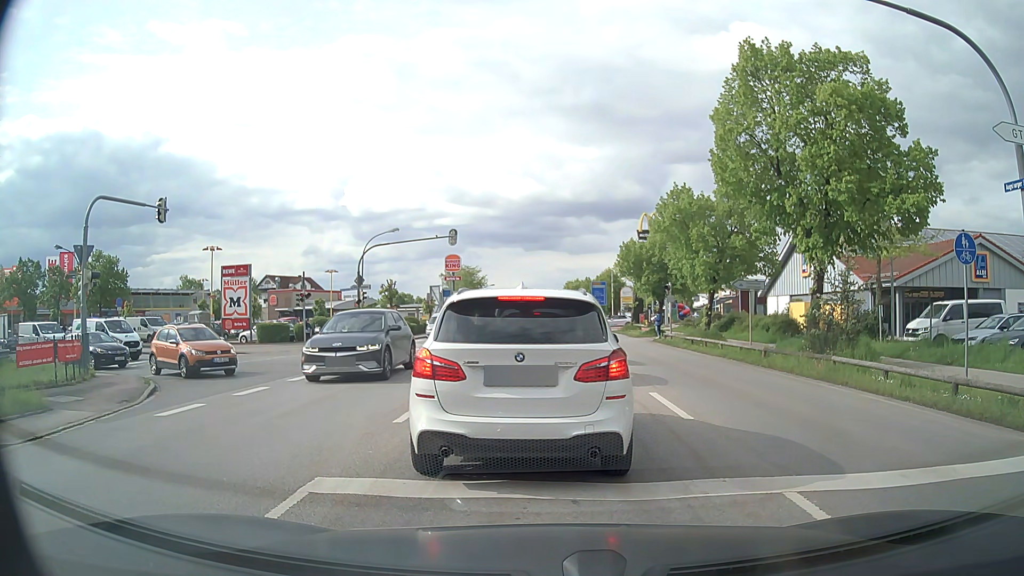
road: secondary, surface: asphalt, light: Day
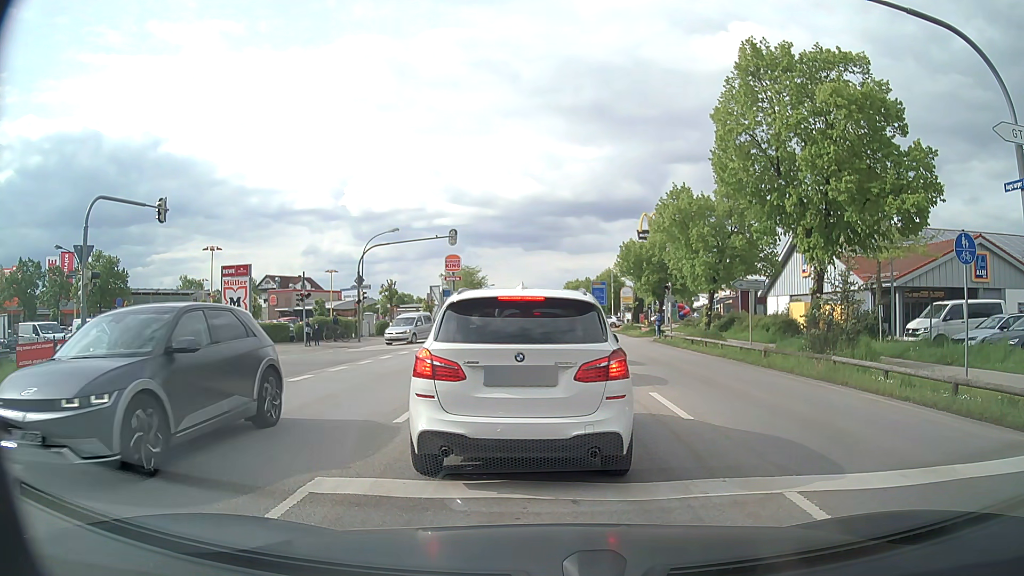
(0.0, 0.0) m; 0°
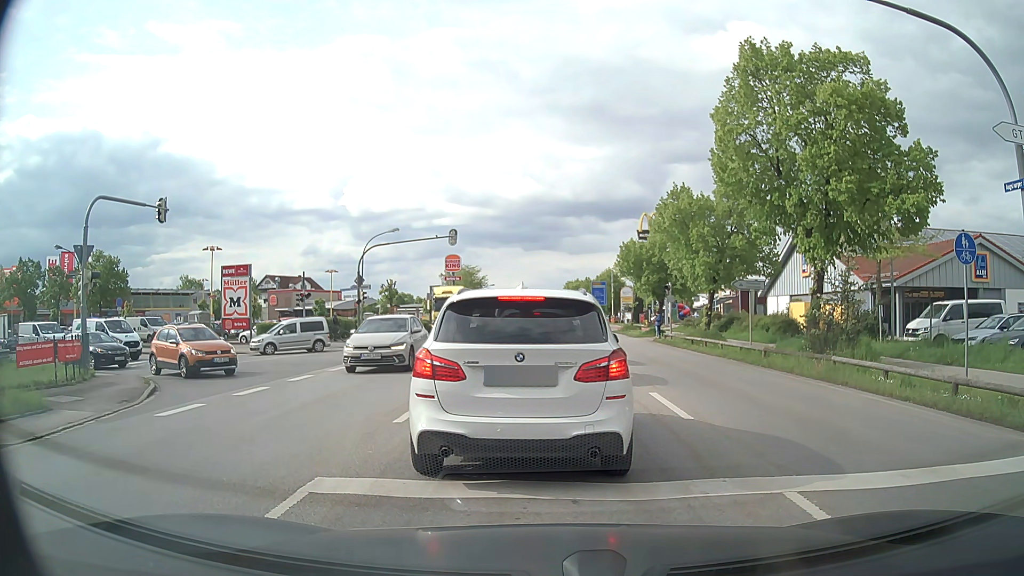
(0.0, 0.0) m; 0°
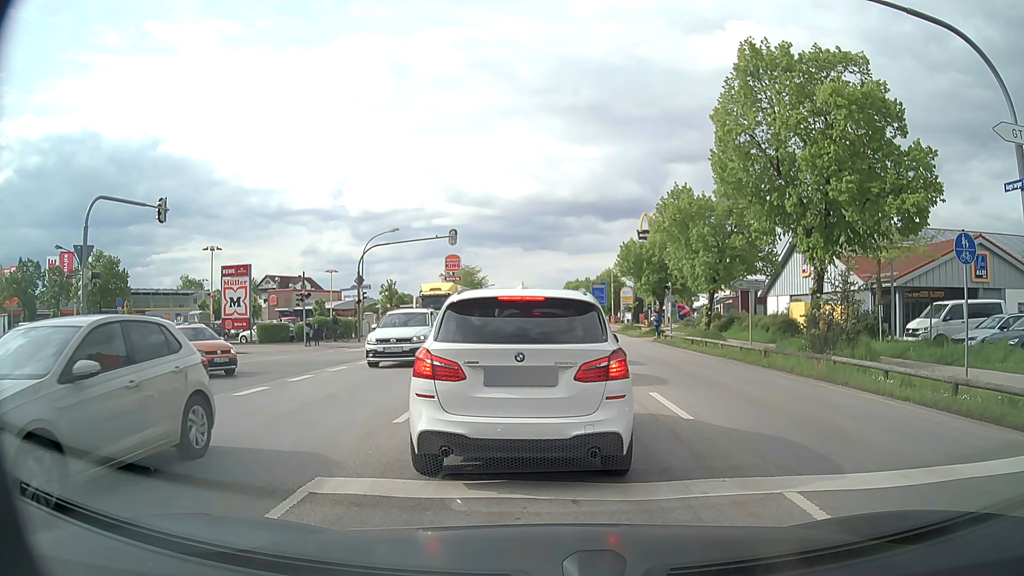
(0.0, 0.0) m; 0°
